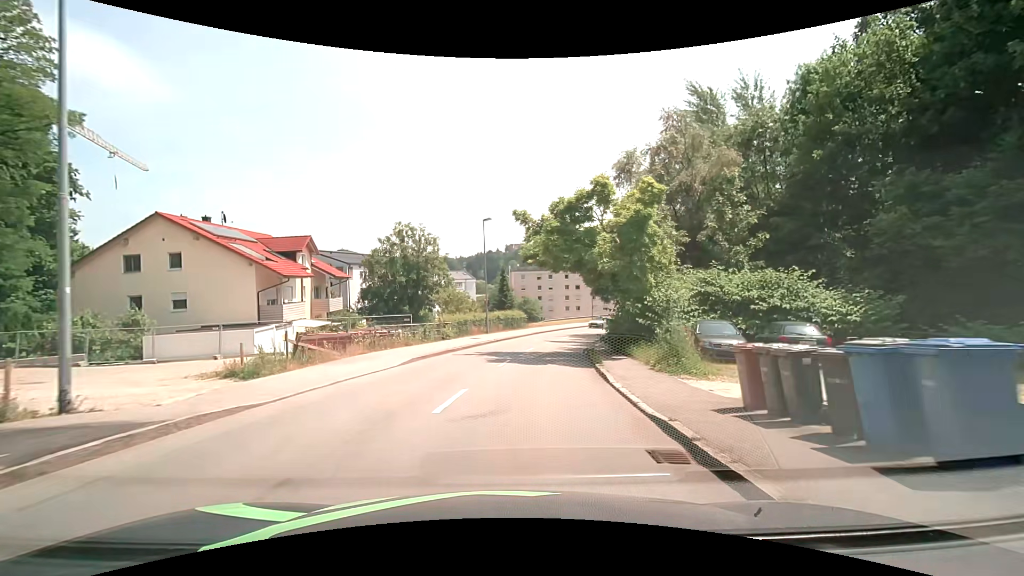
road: tertiary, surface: asphalt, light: Day
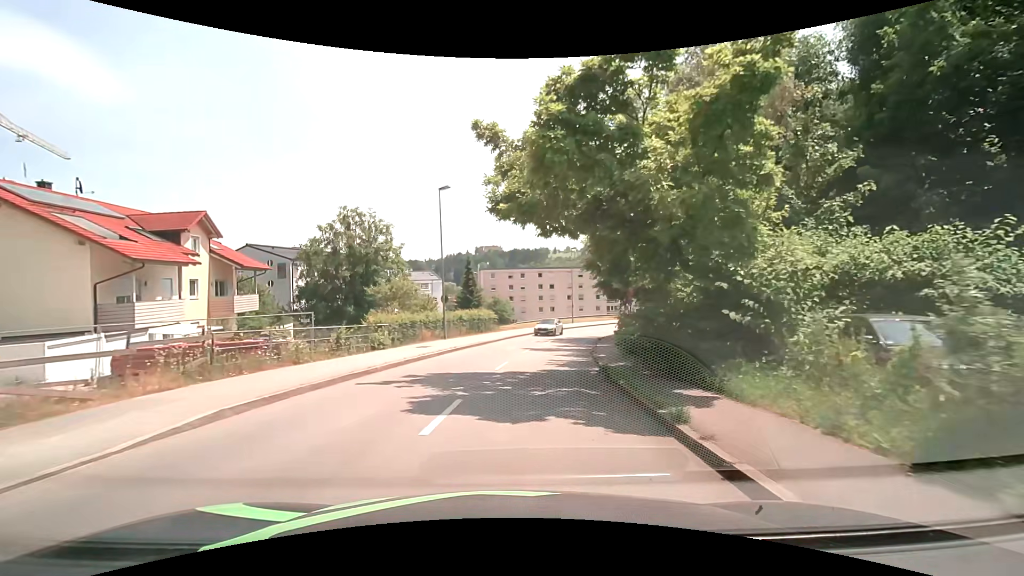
(+0.3, +10.5) m; +3°
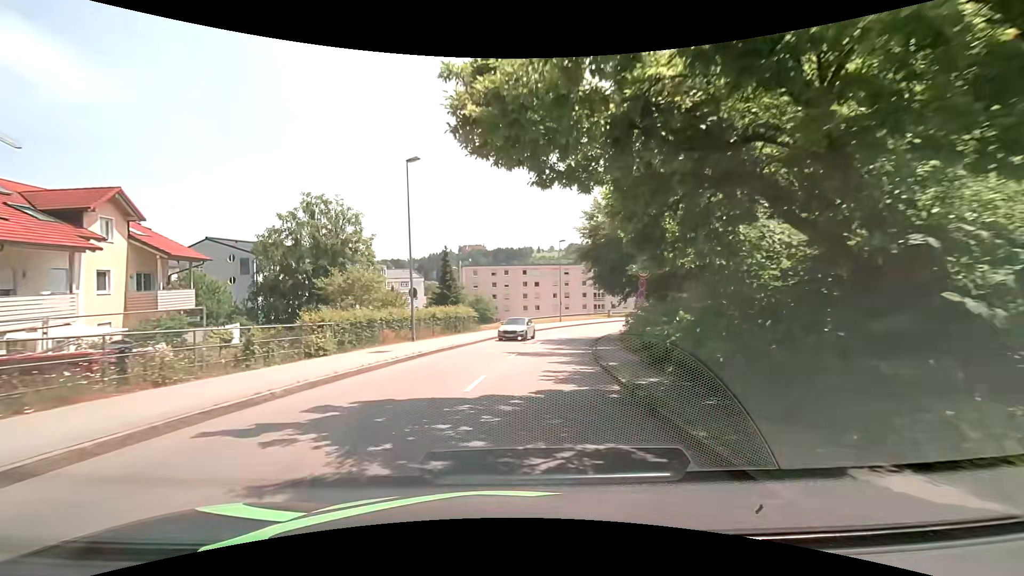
(+0.1, +5.3) m; +3°
(0, +10) (+1, +20) (+3, +30) (+5, +40) (+8, +49) (+12, +58) (+18, +67) (+24, +75) (+31, +82) (+38, +88) m
